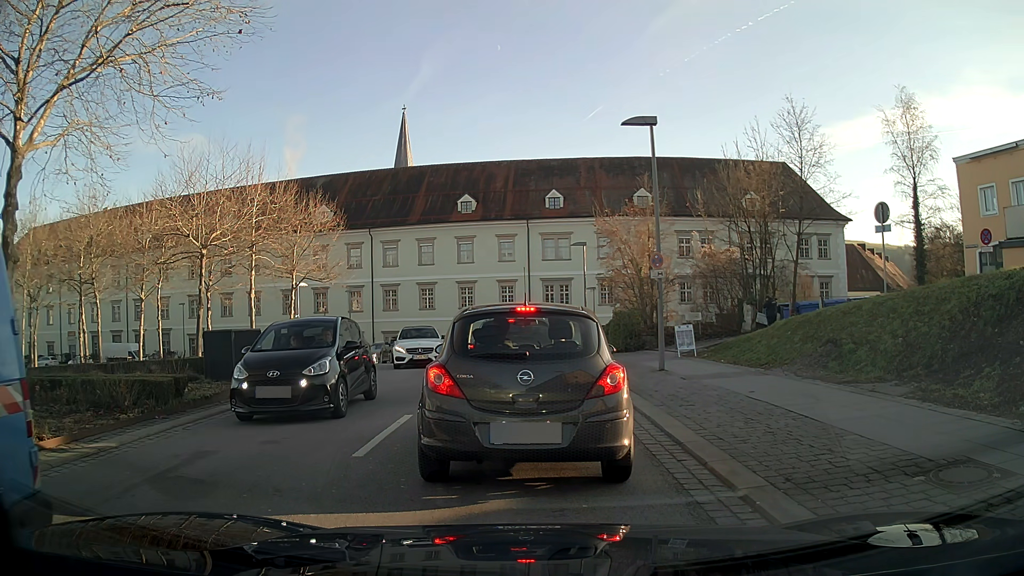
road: tertiary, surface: asphalt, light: Day
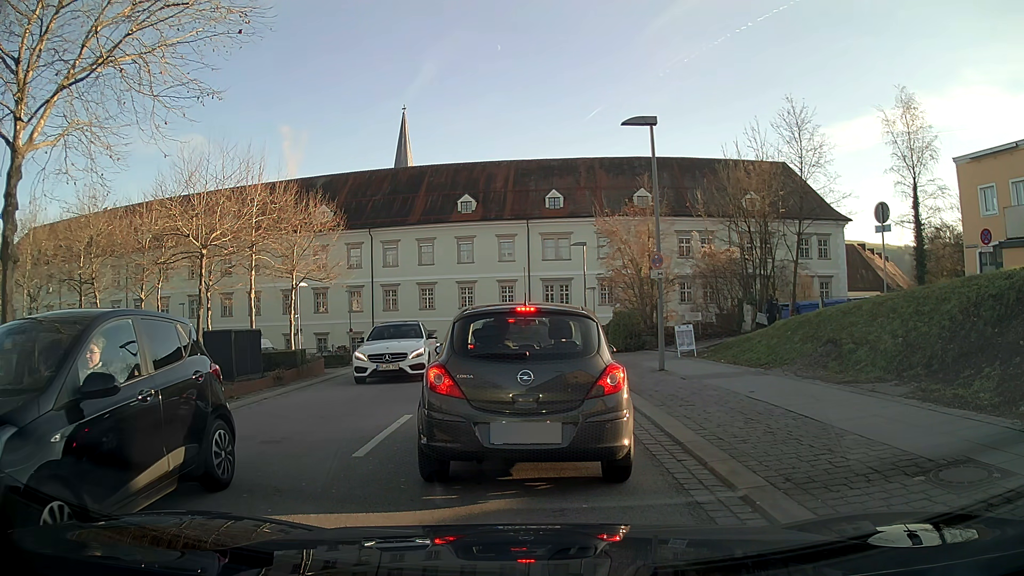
(0.0, 0.0) m; 0°
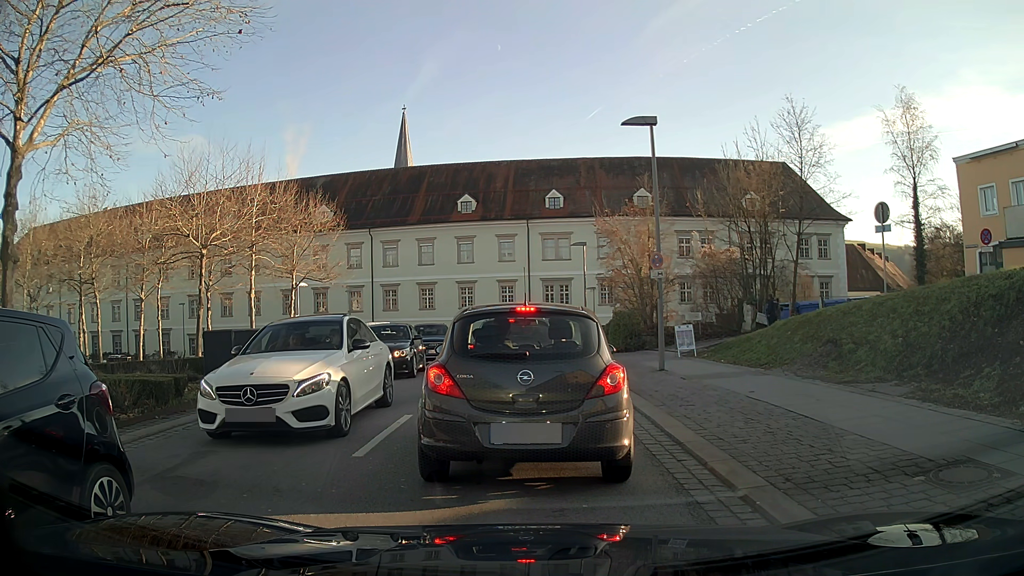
(0.0, 0.0) m; 0°
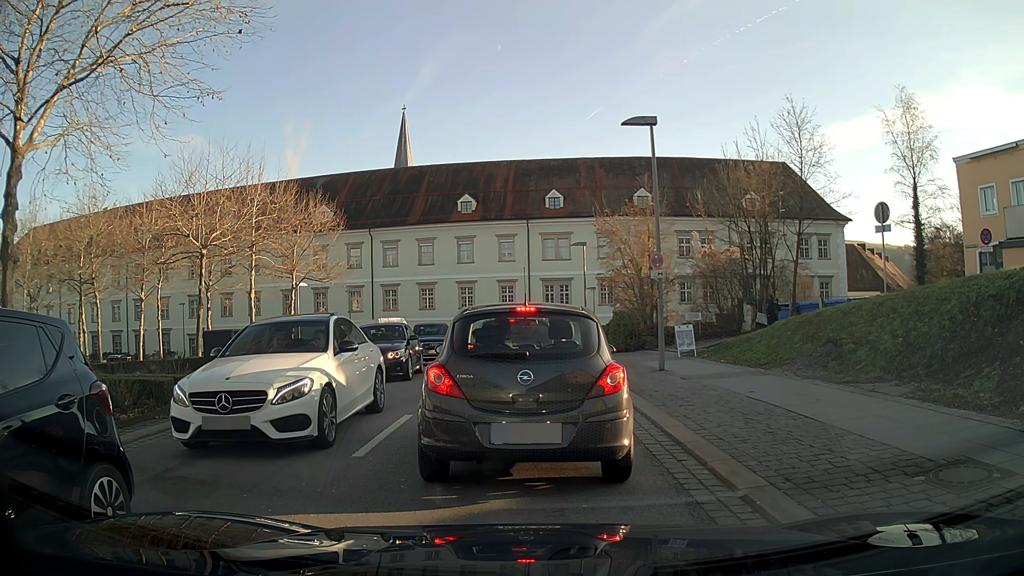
(0.0, 0.0) m; 0°
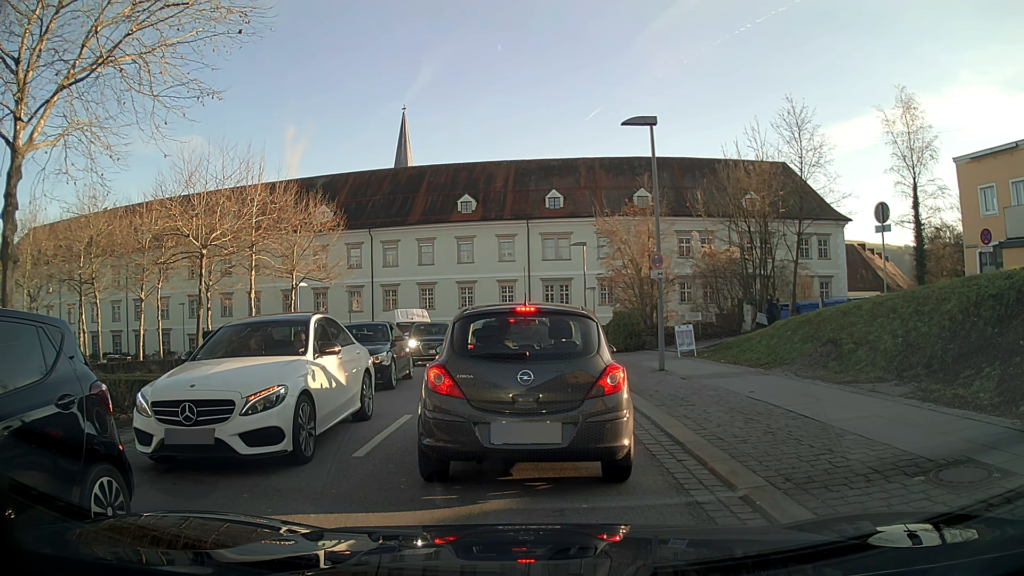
(0.0, 0.0) m; 0°
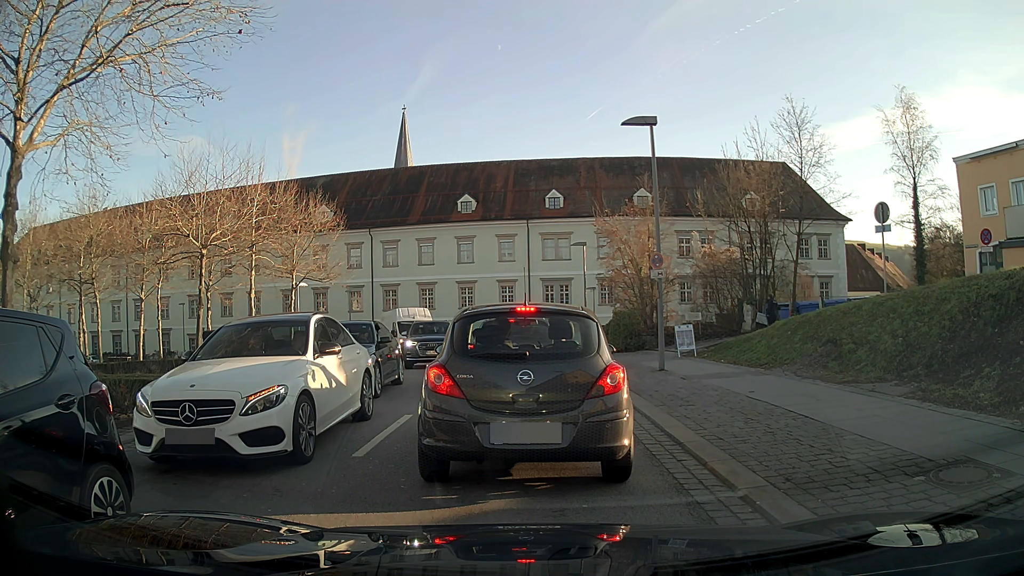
(0.0, 0.0) m; 0°
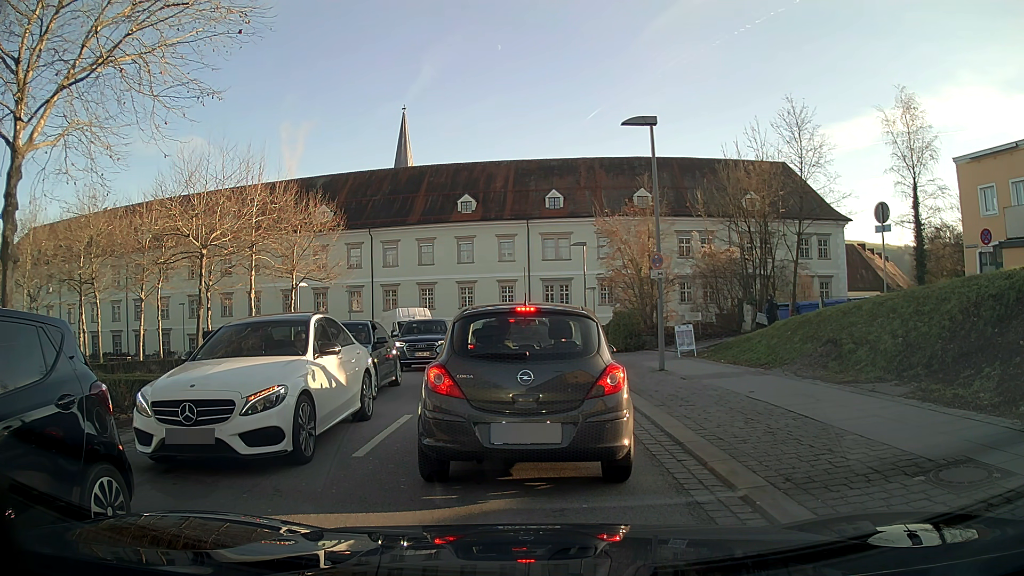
(0.0, 0.0) m; 0°
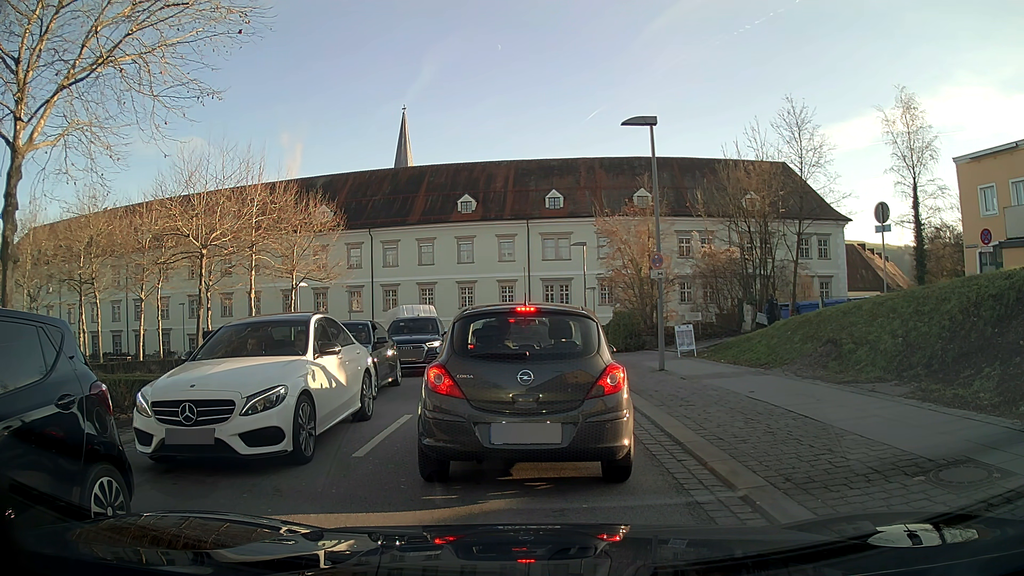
(0.0, 0.0) m; 0°
